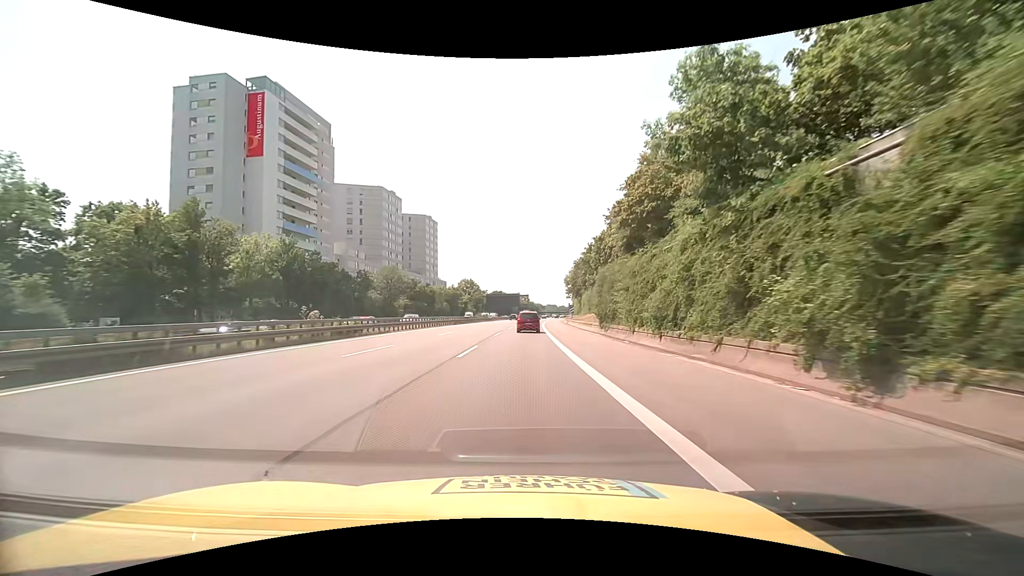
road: motorway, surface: asphalt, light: Day
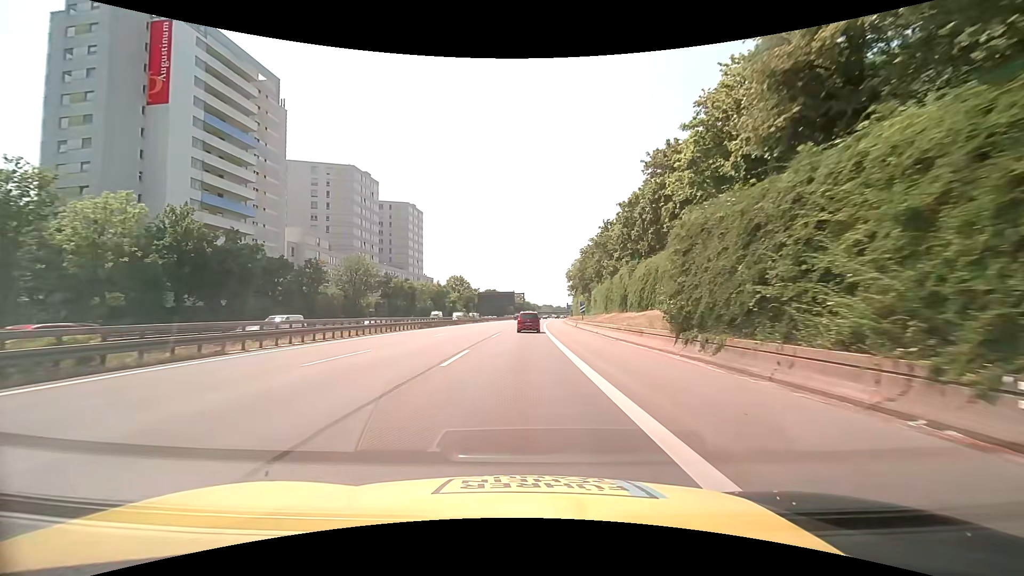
(+0.1, +20.9) m; 0°
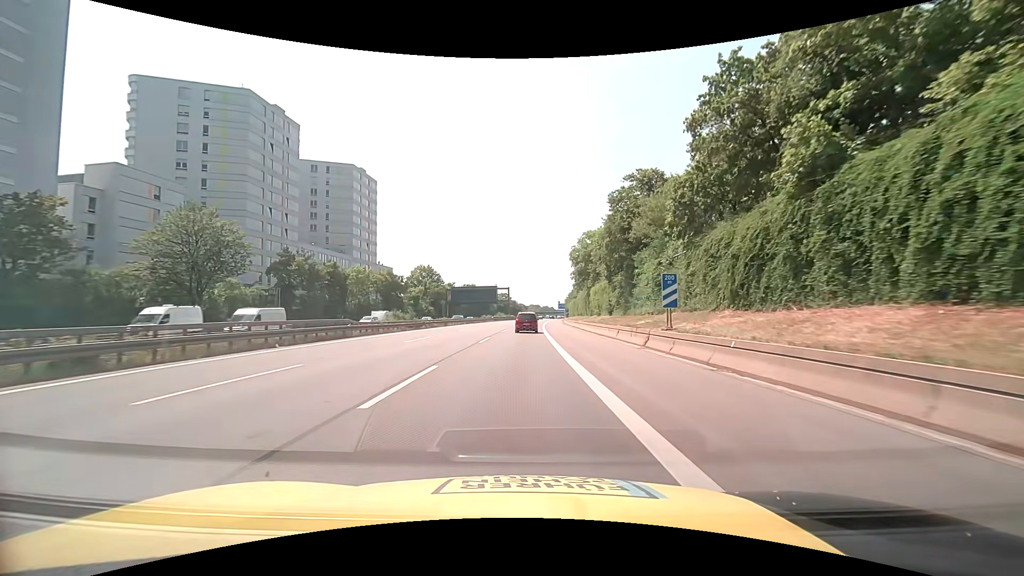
(+0.5, +41.8) m; +1°
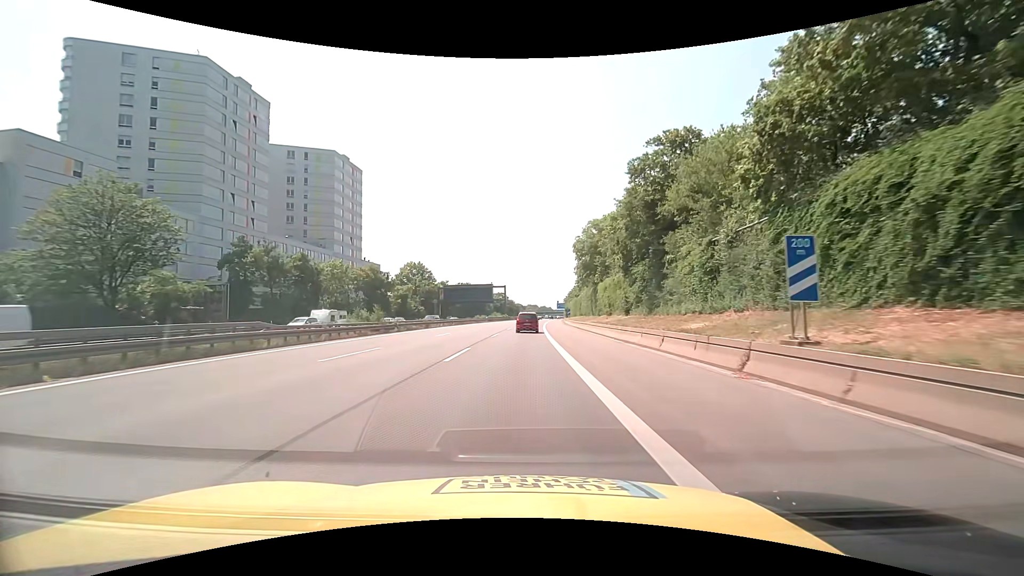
(+0.1, +10.4) m; +1°
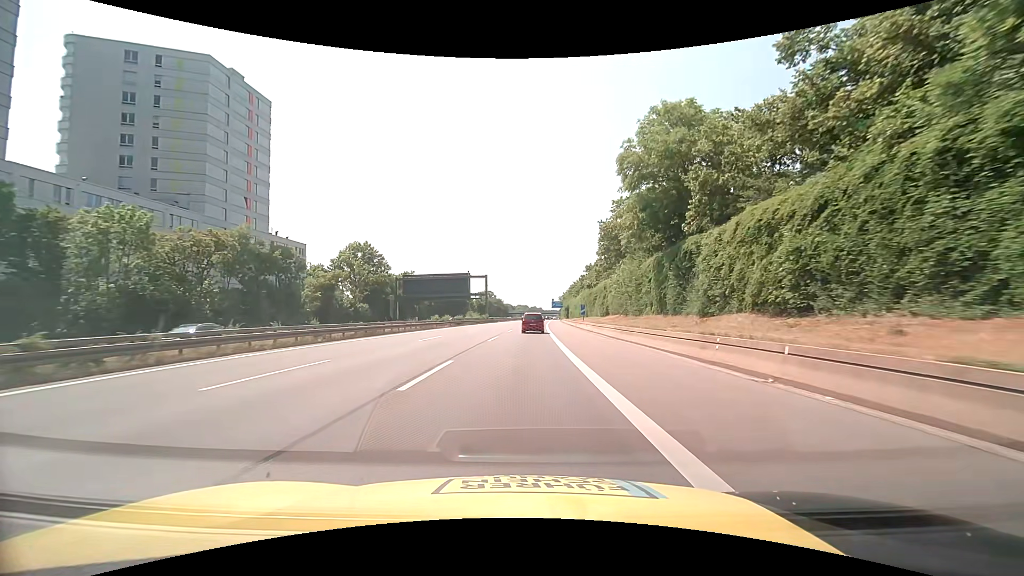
(+0.3, +41.7) m; +1°
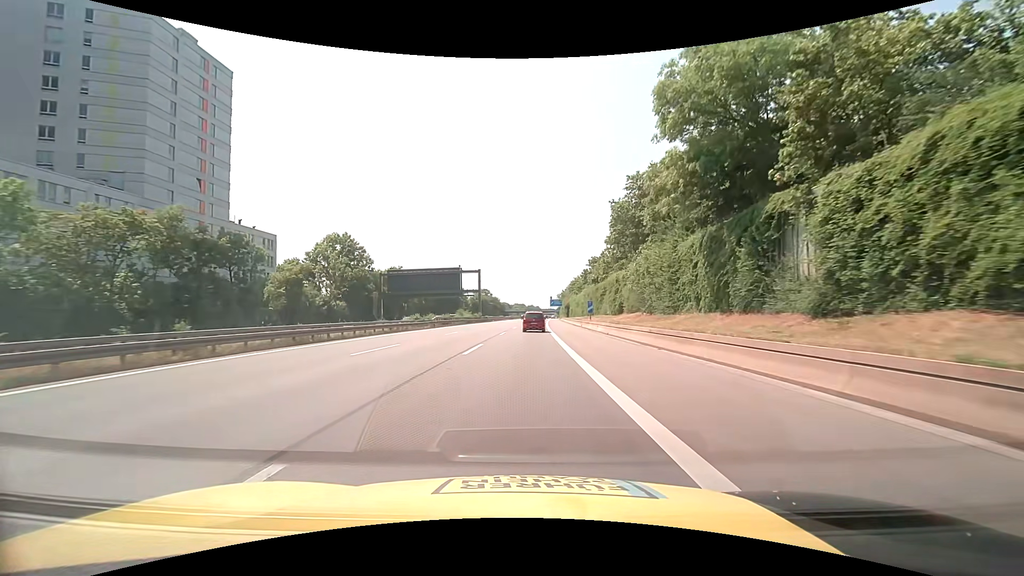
(0.0, +10.4) m; 0°
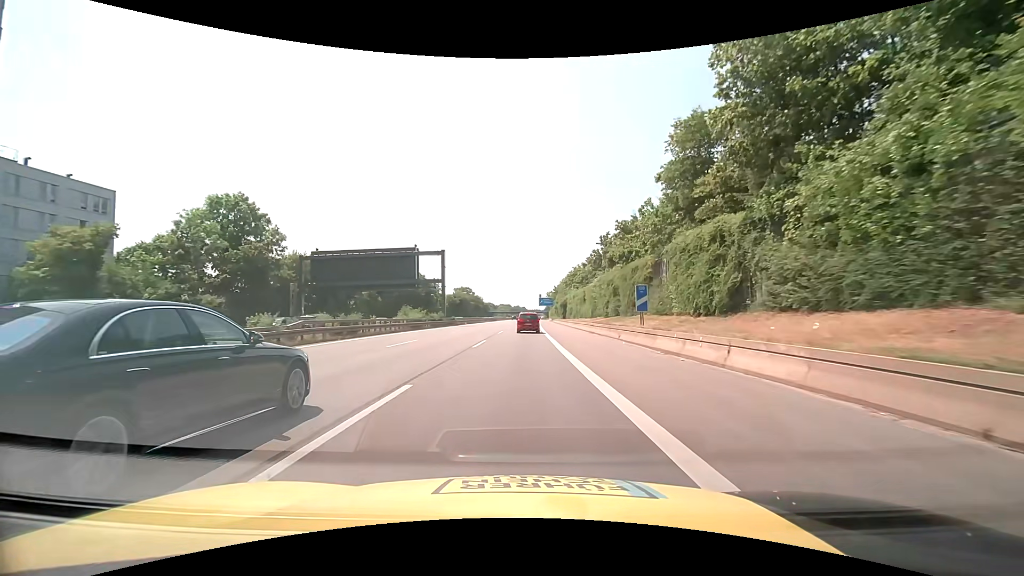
(+0.4, +31.2) m; +2°
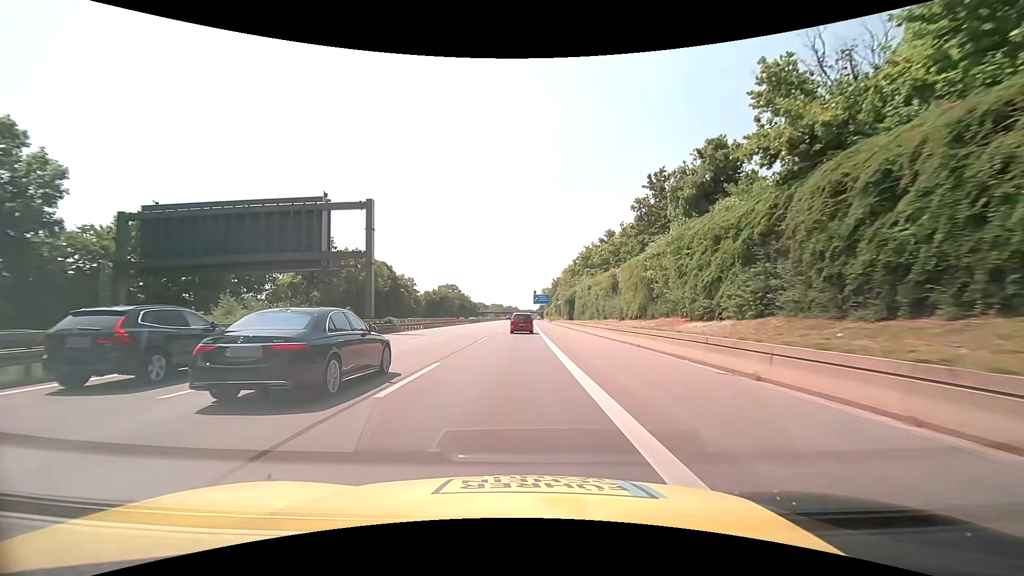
(+0.3, +31.3) m; +1°
(0, +10) (0, +20) (0, +30) (0, +40) (0, +50) (0, +60) (0, +70) (0, +80) (0, +90) (0, +100) m
